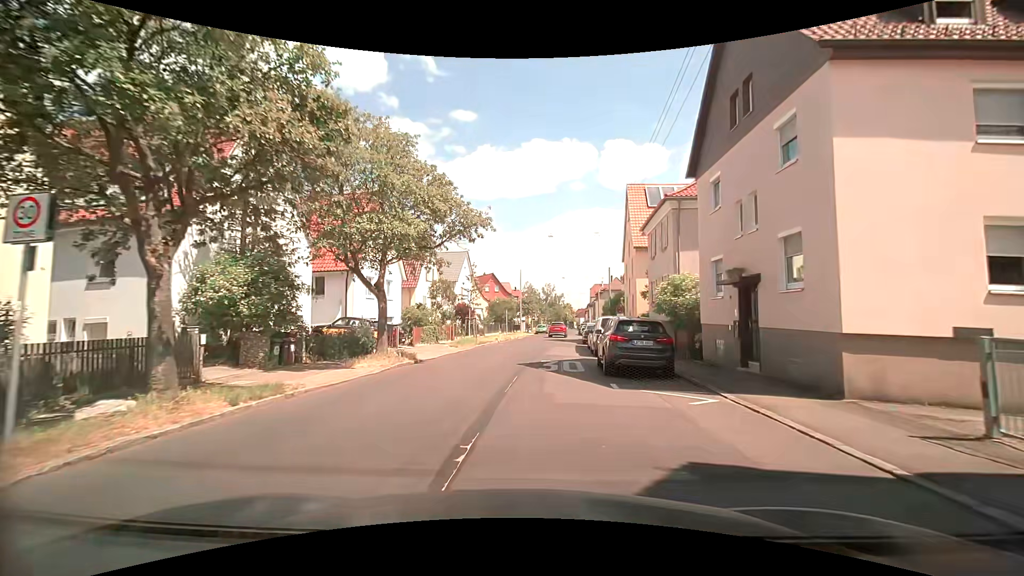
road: residential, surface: asphalt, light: Day
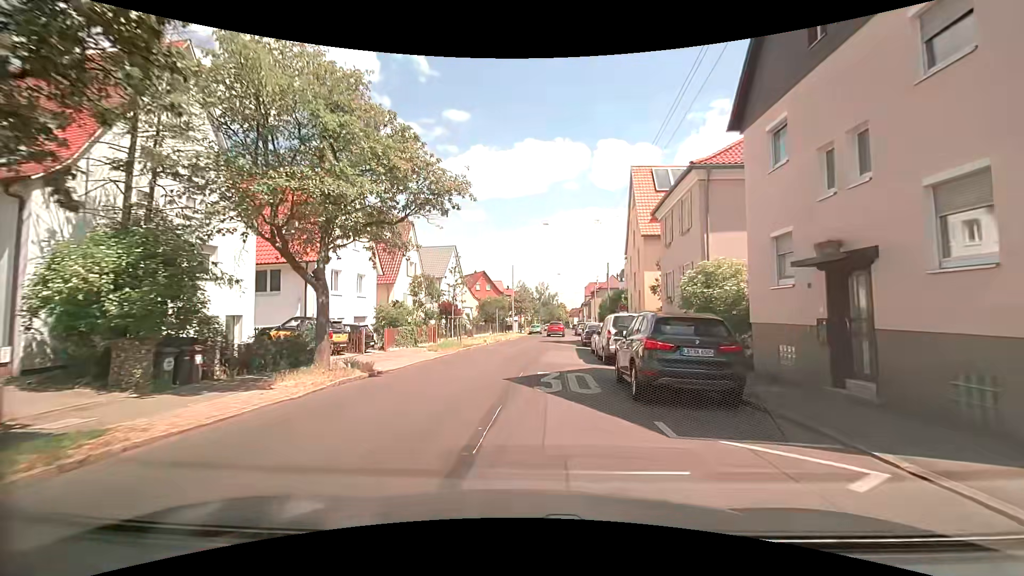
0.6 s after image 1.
(0.0, +4.6) m; +1°
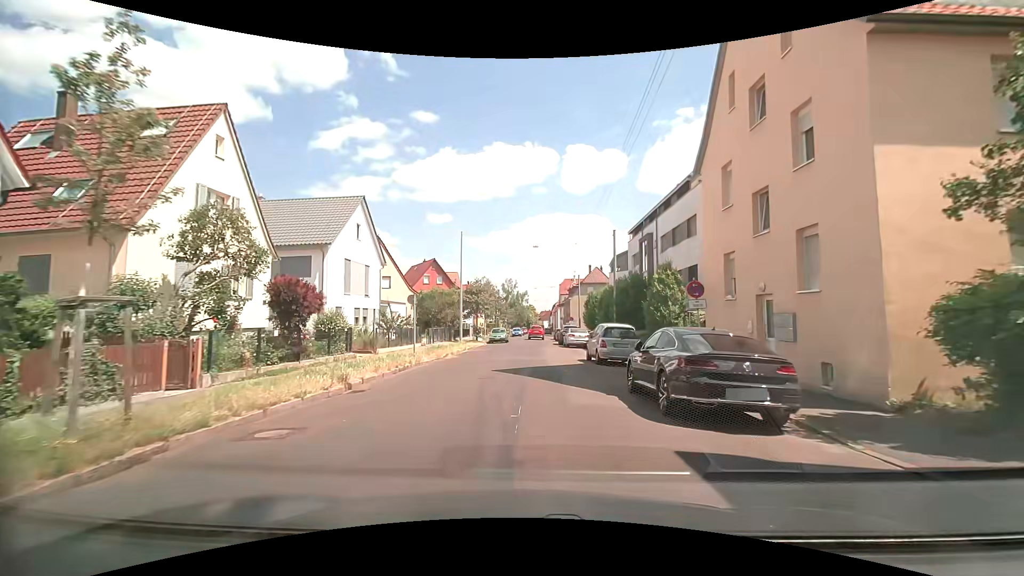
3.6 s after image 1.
(+0.3, +23.0) m; +3°
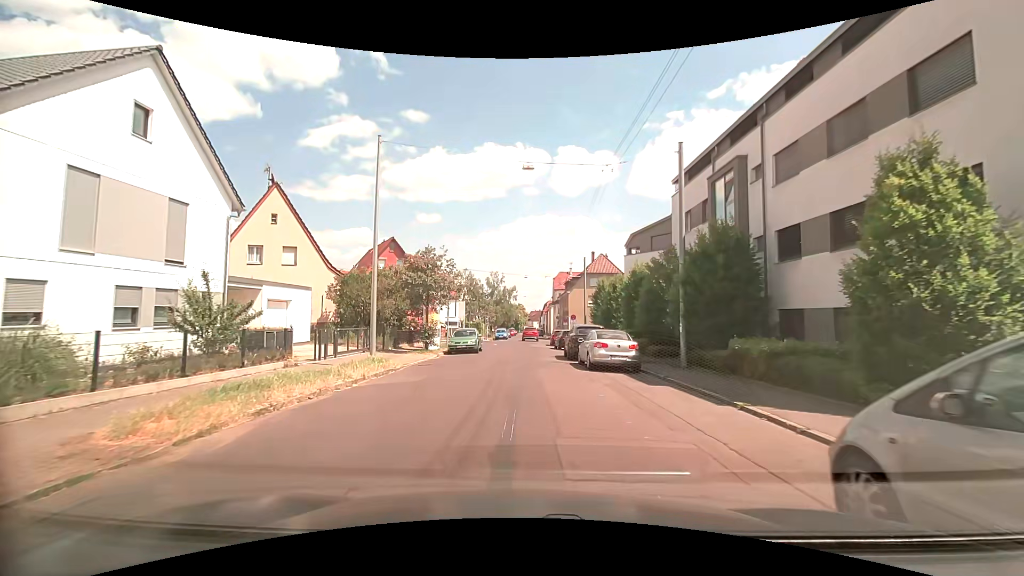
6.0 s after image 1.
(+0.2, +18.2) m; 0°
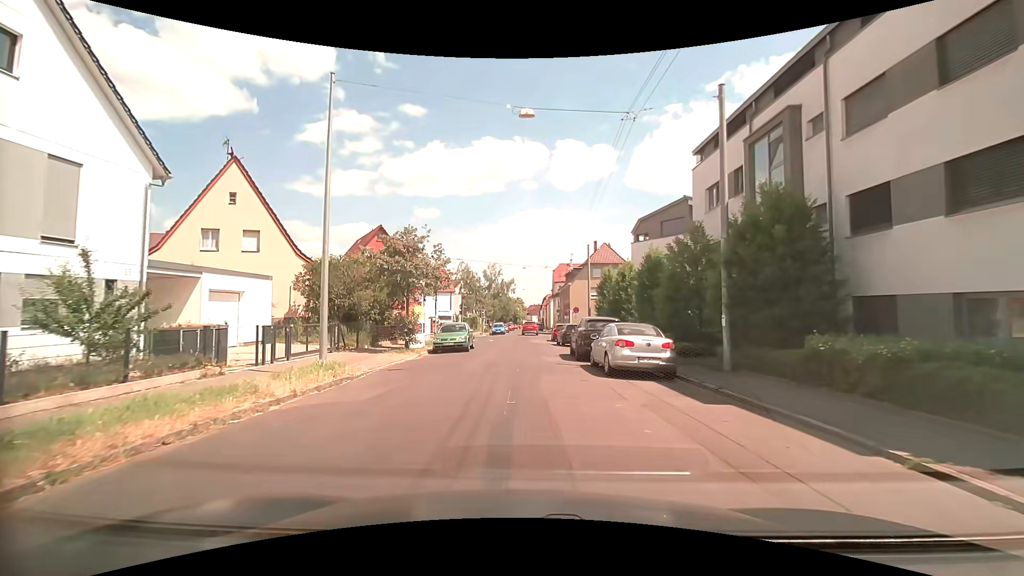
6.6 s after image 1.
(+0.1, +4.2) m; +2°
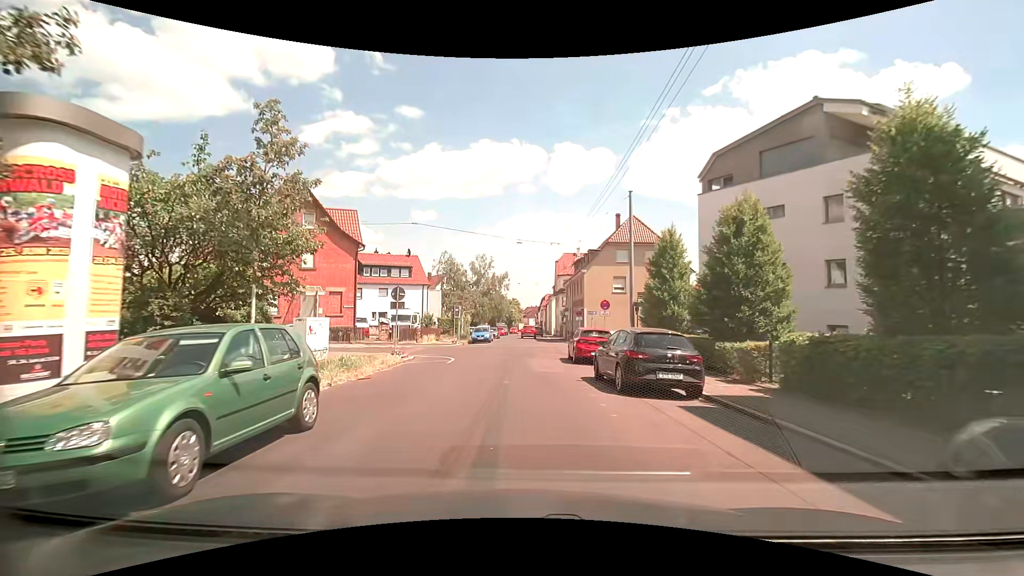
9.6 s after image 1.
(0.0, +19.8) m; 0°
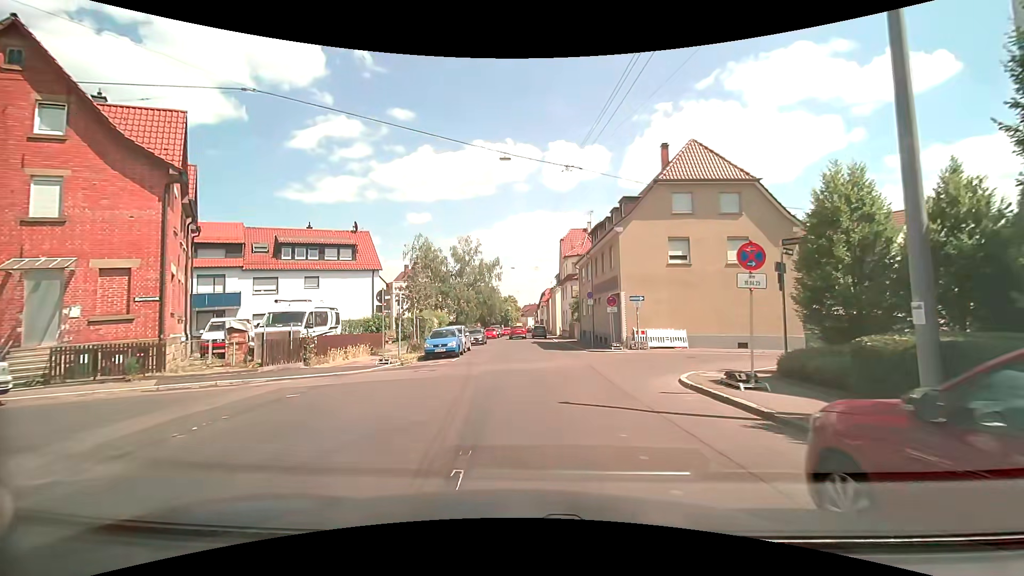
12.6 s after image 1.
(+0.2, +19.2) m; 0°
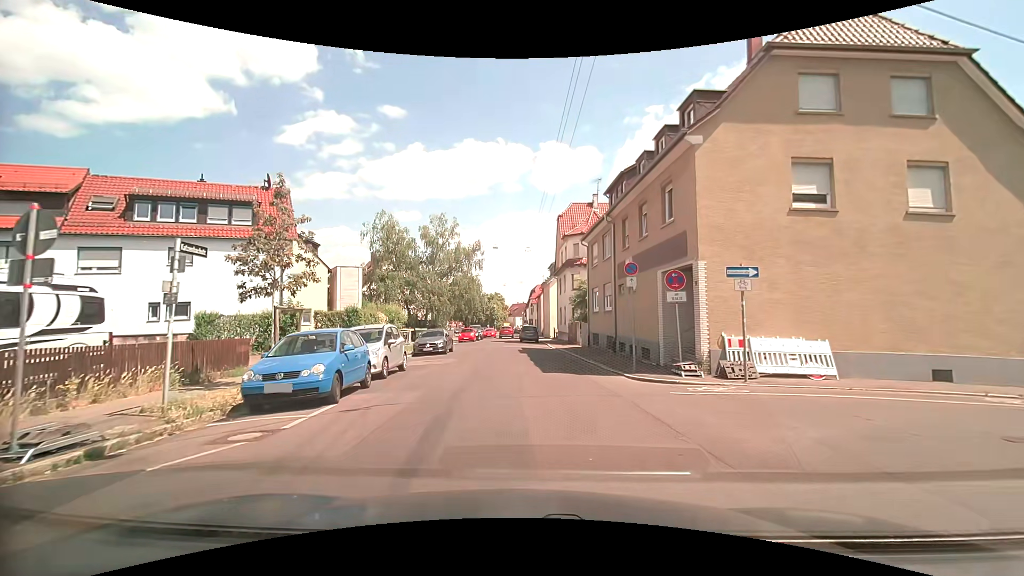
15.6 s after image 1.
(+0.2, +14.0) m; +2°
